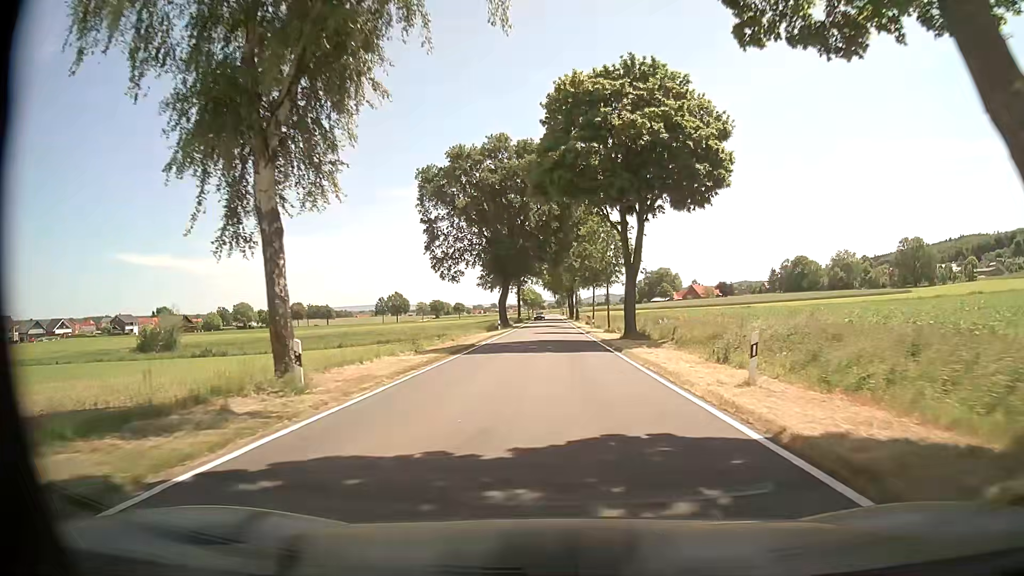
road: tertiary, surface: asphalt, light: Day
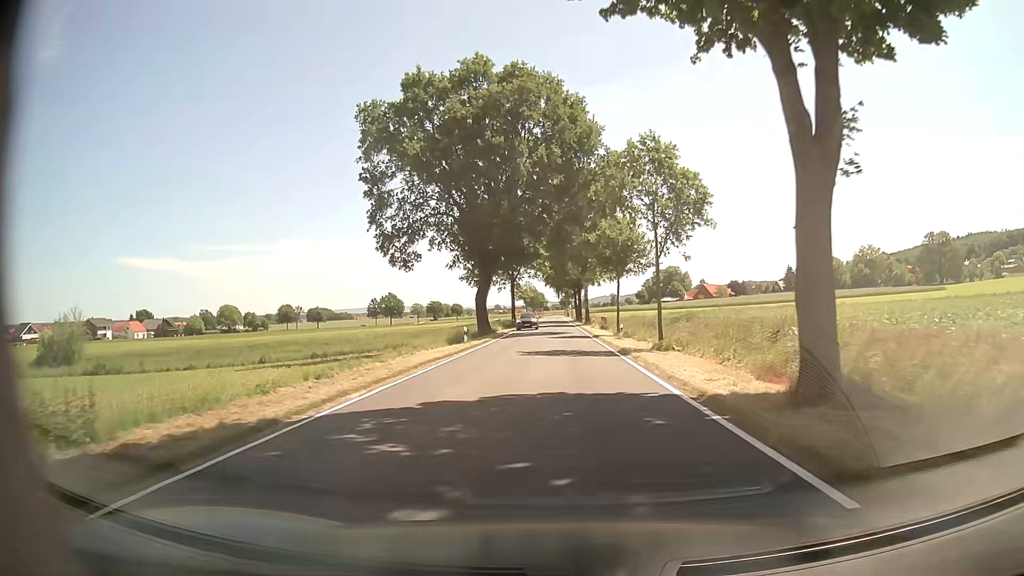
(0.0, +22.8) m; 0°
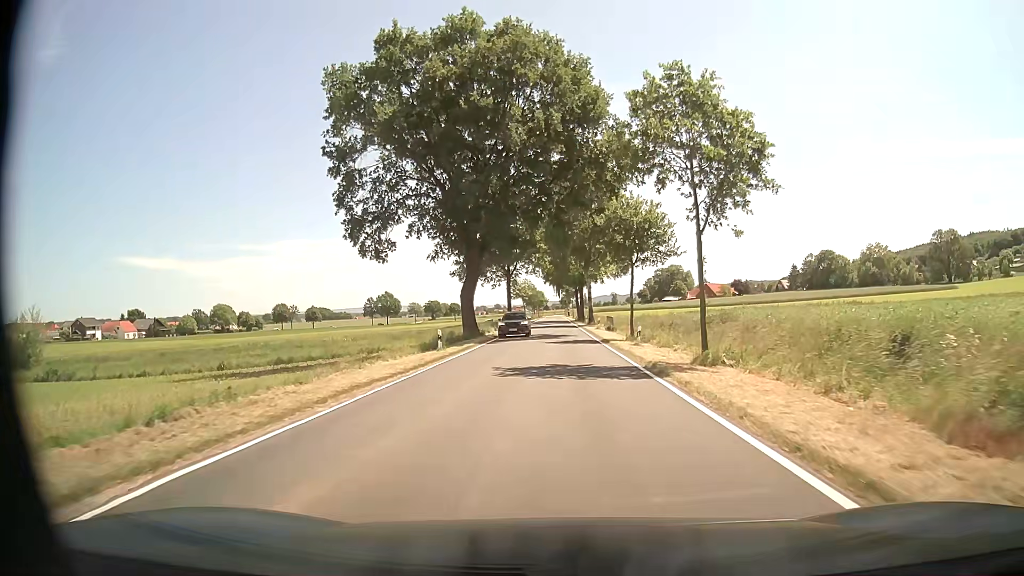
(0.0, +7.6) m; 0°
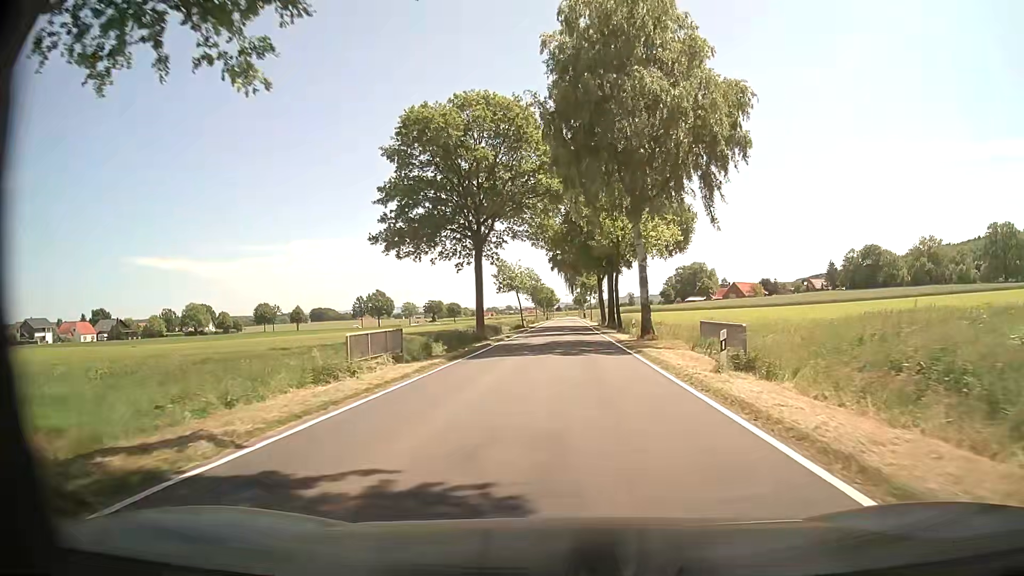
(+0.1, +38.0) m; -1°
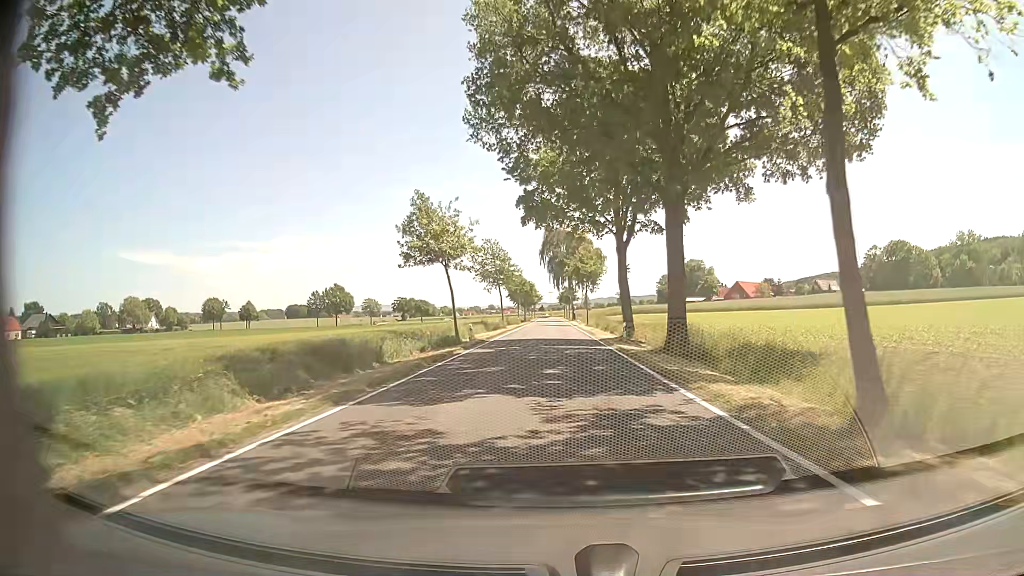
(+0.5, +38.0) m; +2°
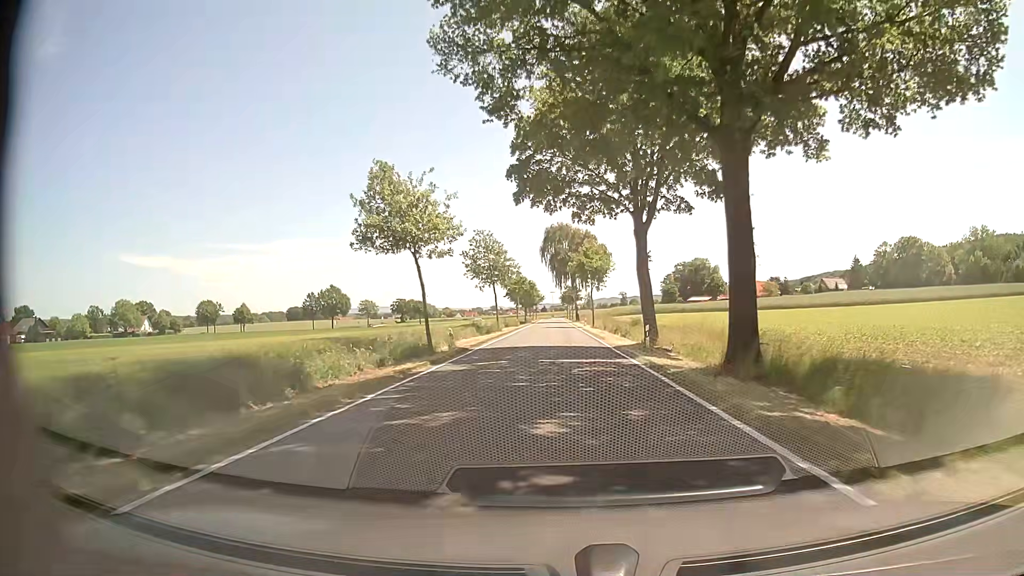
(0.0, +7.6) m; 0°
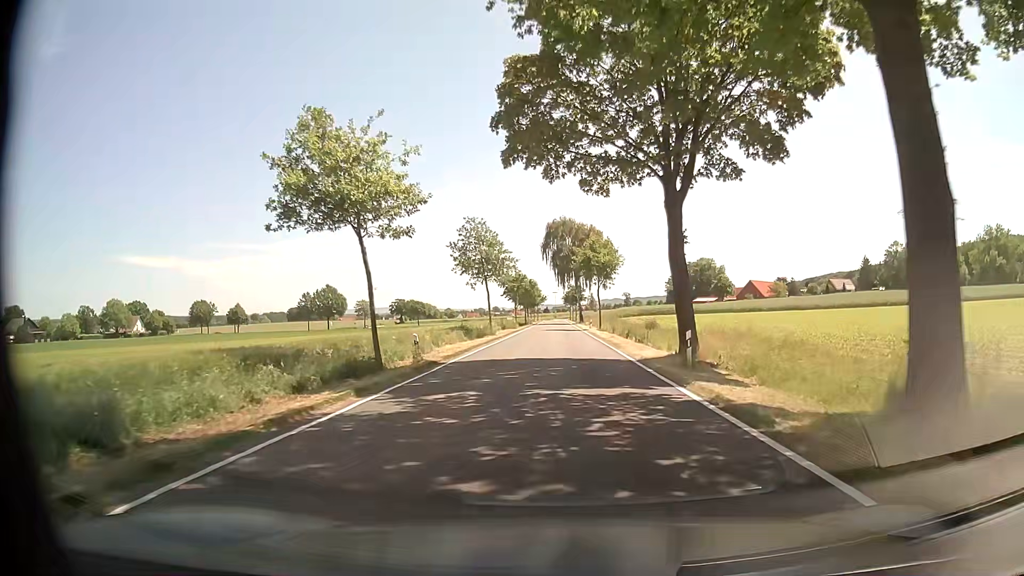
(-0.1, +7.6) m; -1°
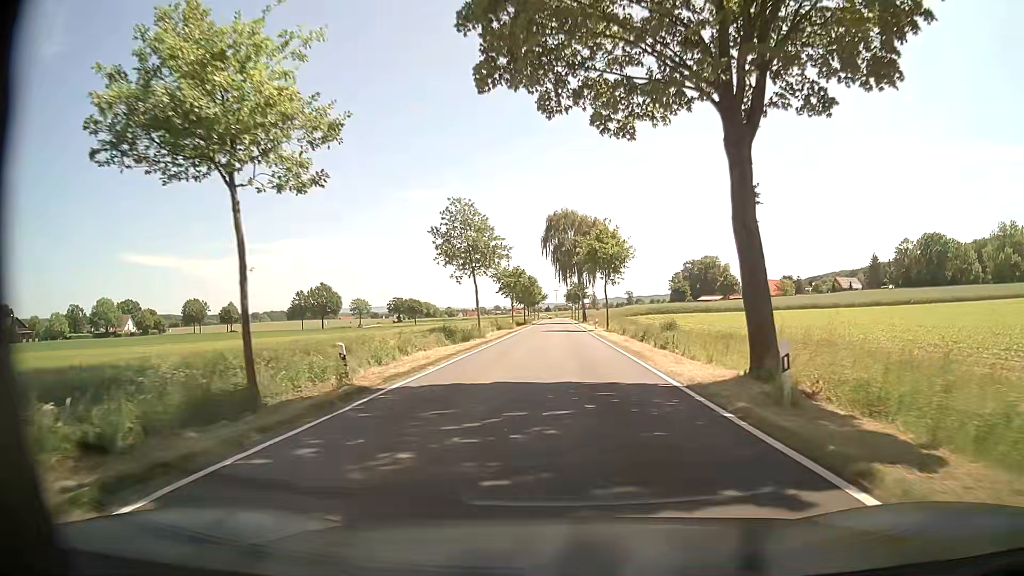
(0.0, +7.6) m; 0°
(0, +10) (0, +20) (0, +30) (0, +40) (0, +50) (0, +60) (0, +70) (-1, +80) (-1, +90) (-1, +100) m
